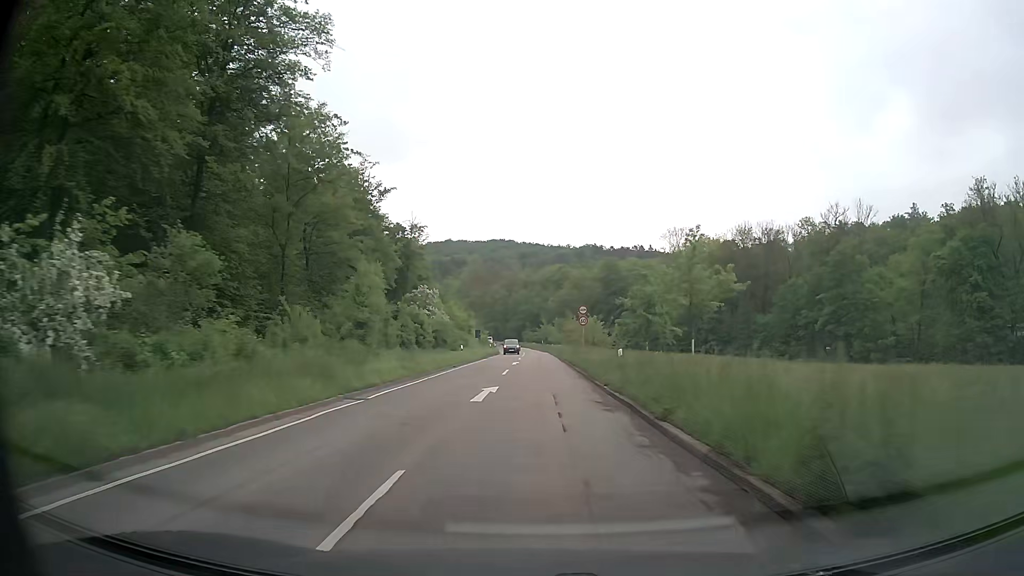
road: secondary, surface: asphalt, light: Day
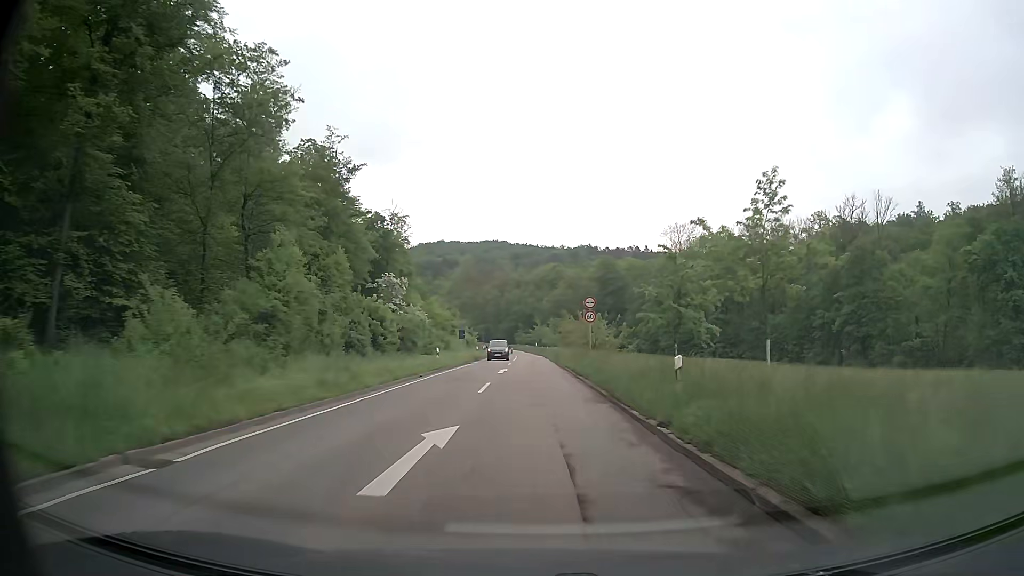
(0.0, +9.2) m; +1°
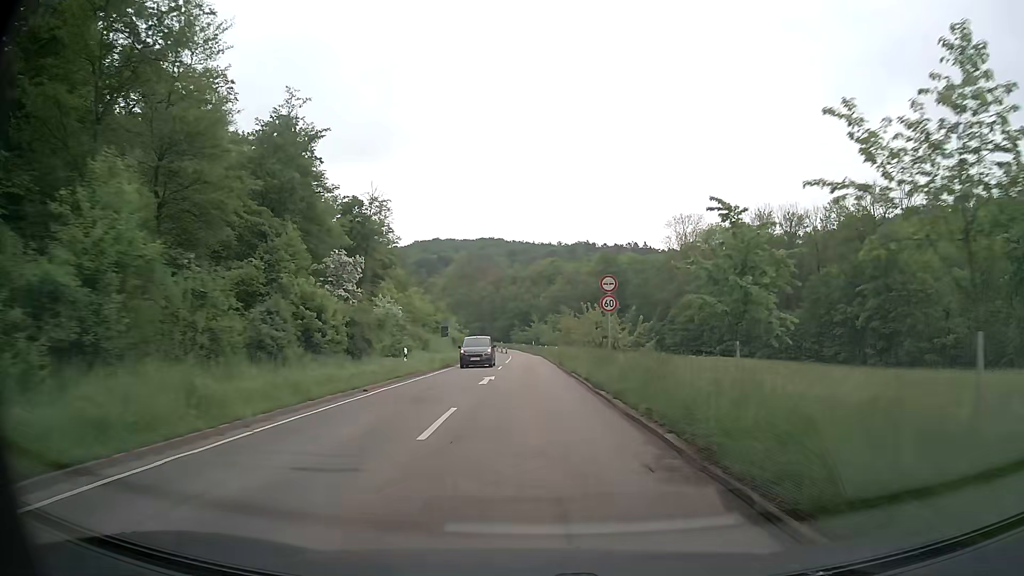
(0.0, +9.2) m; 0°
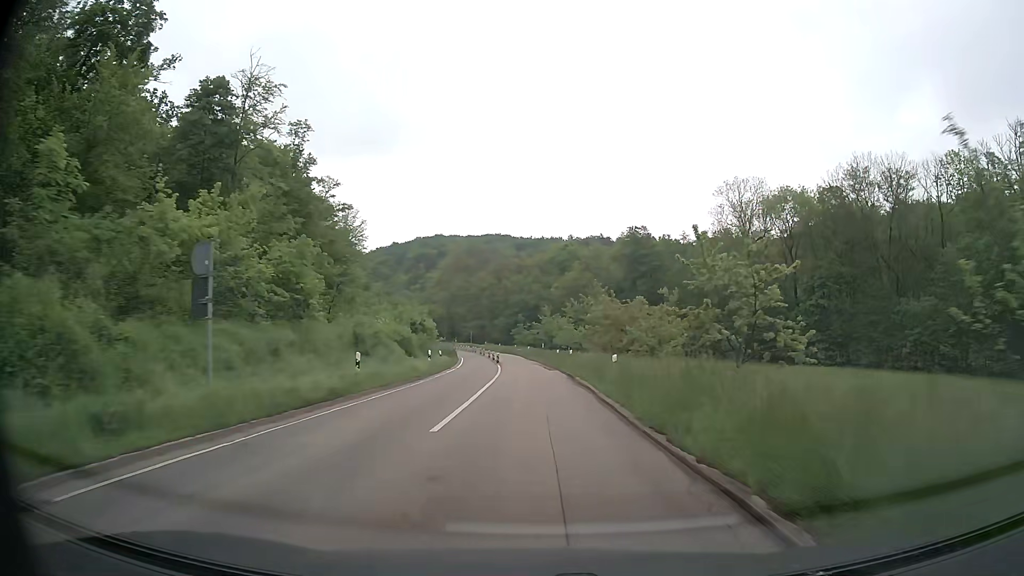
(0.0, +36.6) m; 0°
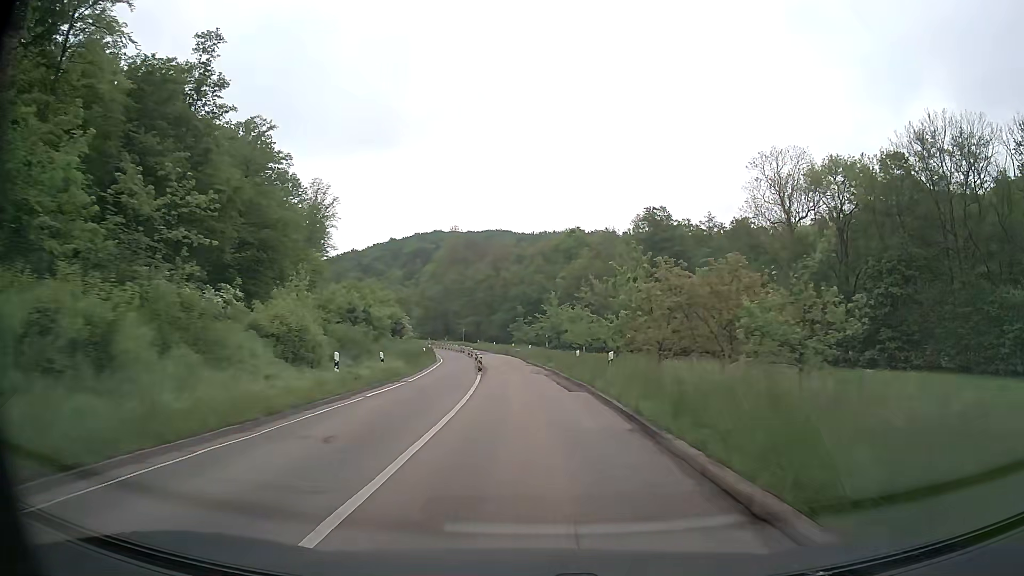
(-0.1, +18.4) m; 0°
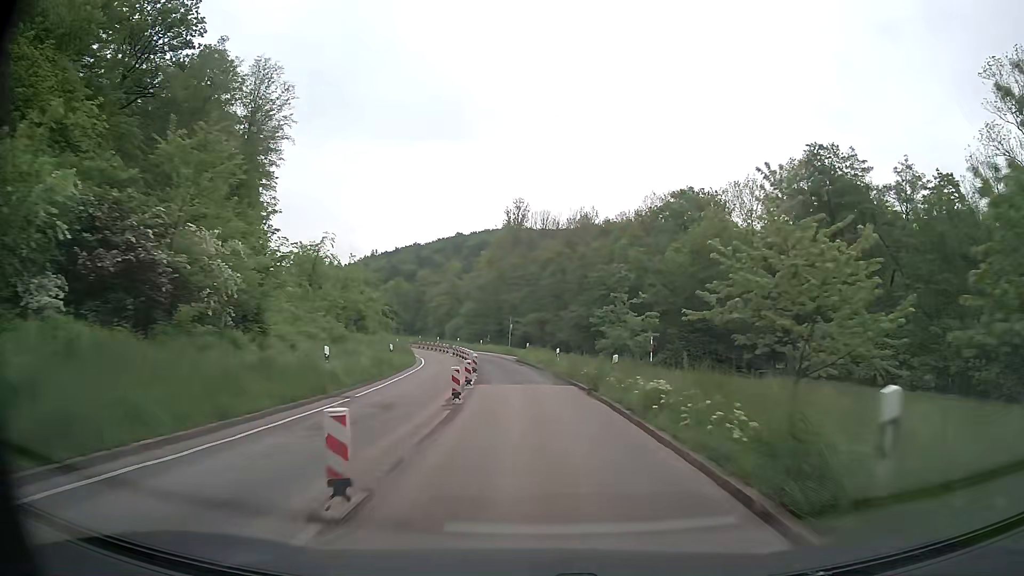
(-1.7, +45.8) m; -6°
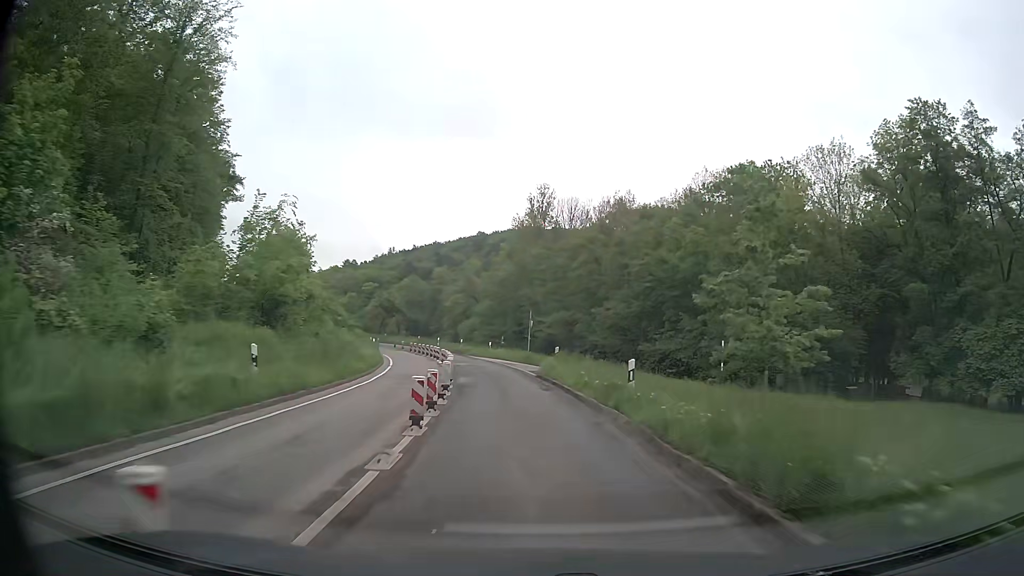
(-0.3, +18.2) m; -1°
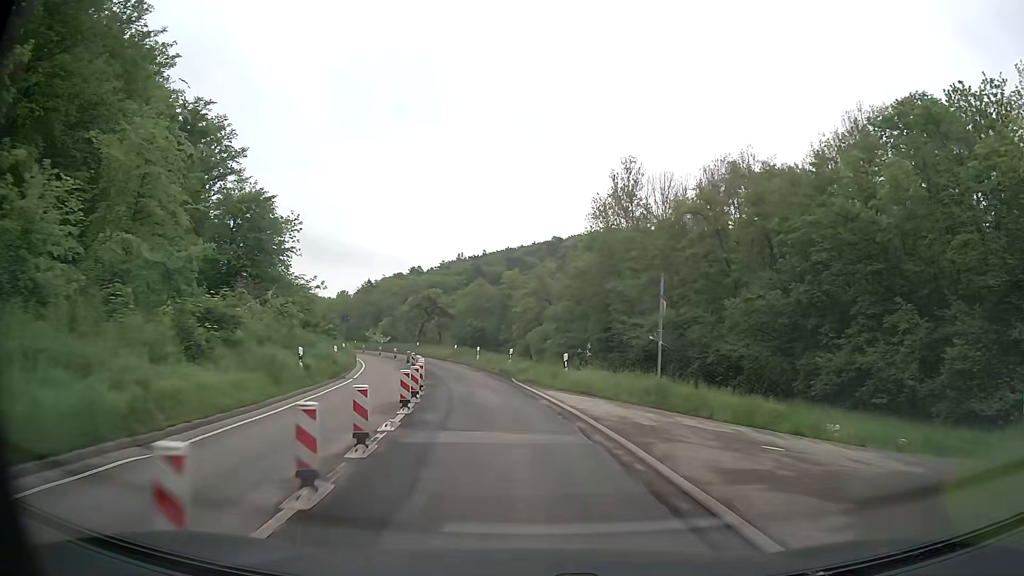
(-1.6, +27.1) m; -7°
(0, +10) (-1, +20) (-3, +30) (-5, +40) (-8, +49) (-11, +59) (-15, +68) (-19, +77) (-24, +86) (-29, +95) m
